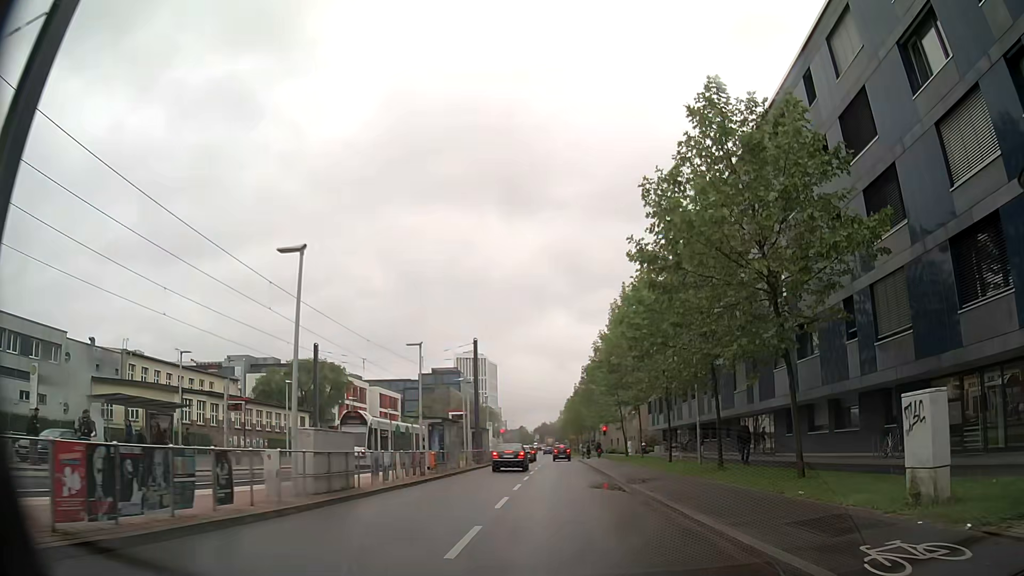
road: secondary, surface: asphalt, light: Day
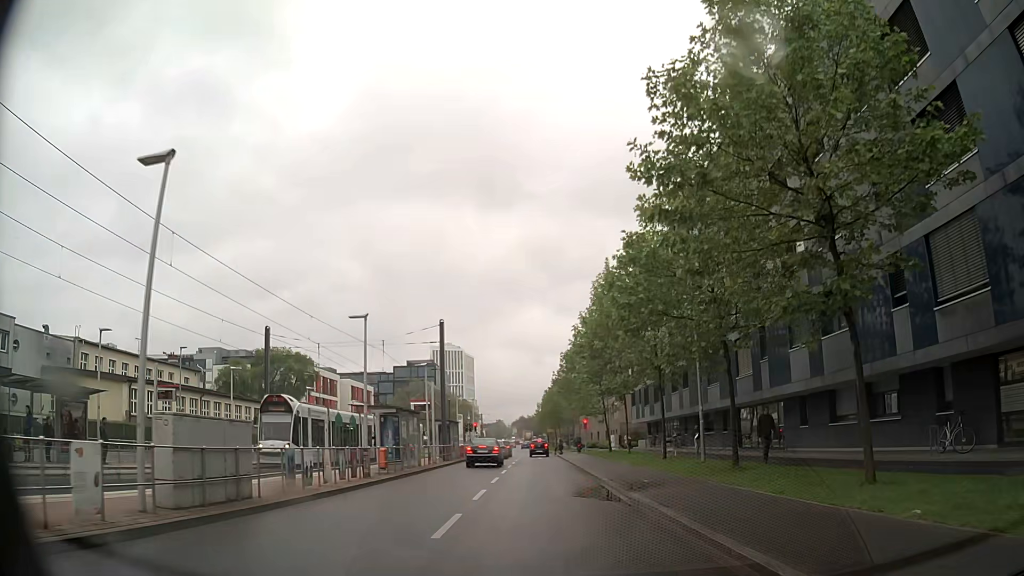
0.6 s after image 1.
(0.0, +5.0) m; +1°
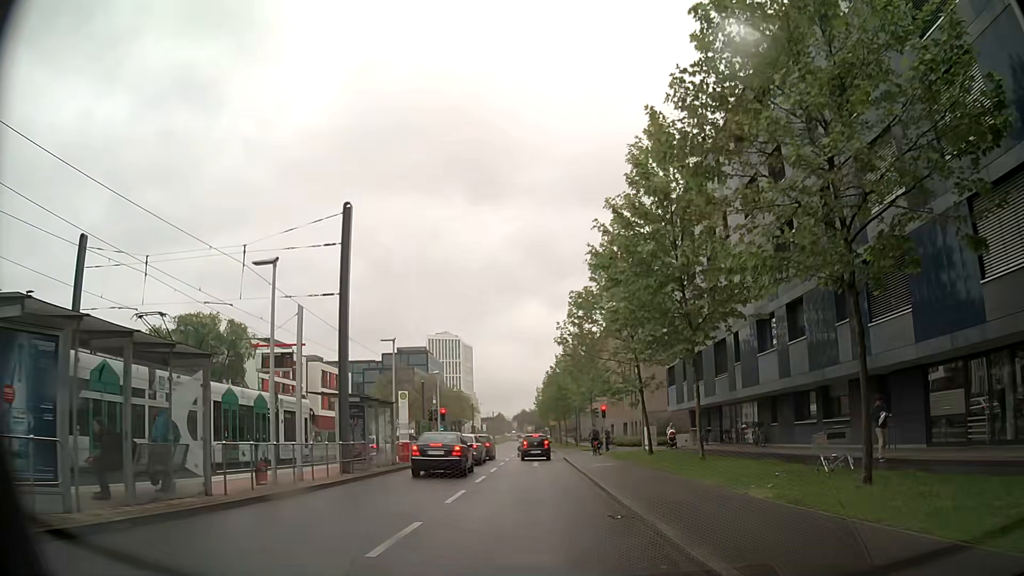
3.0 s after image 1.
(+0.1, +19.8) m; +1°
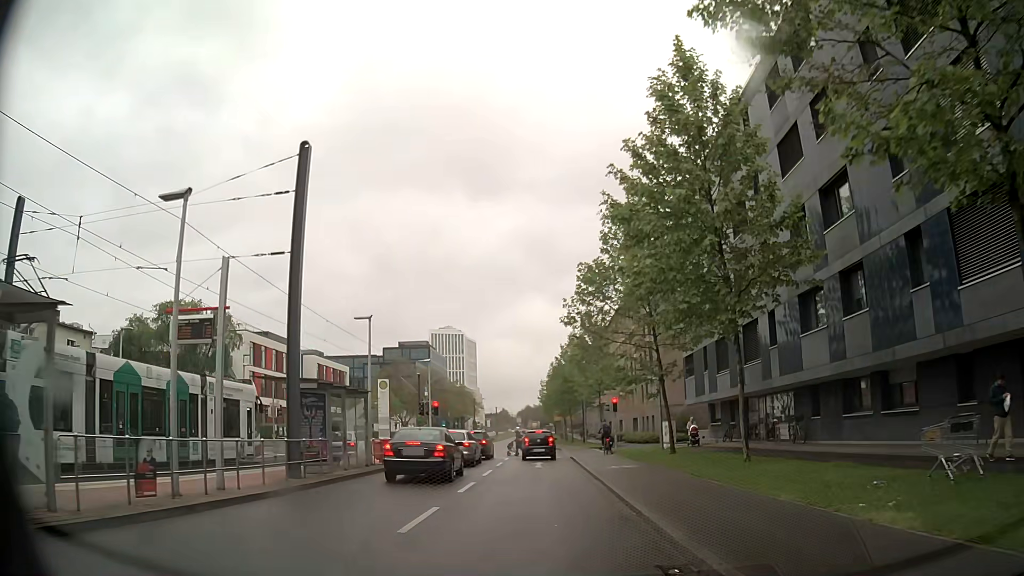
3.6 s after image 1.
(0.0, +4.5) m; -1°
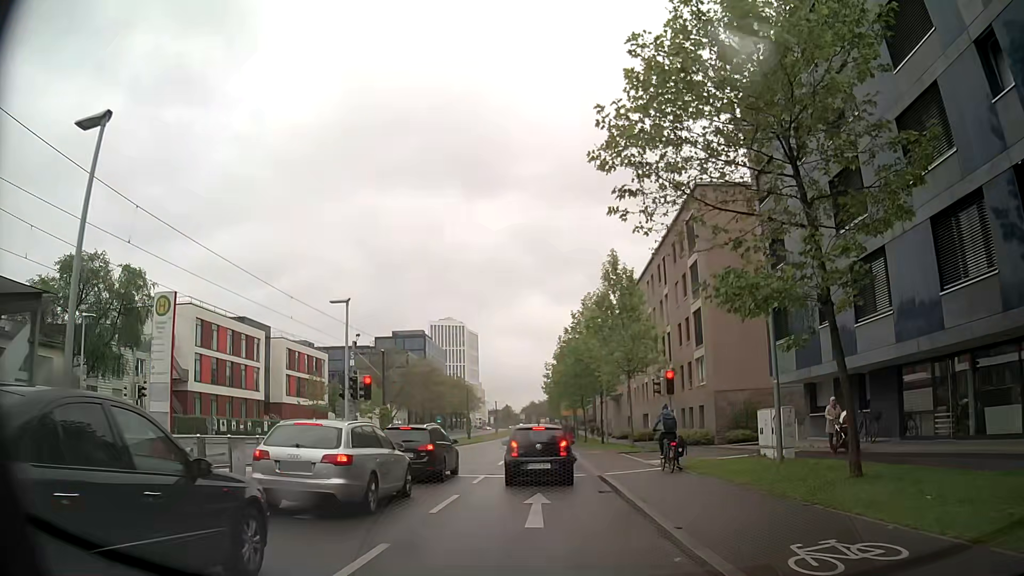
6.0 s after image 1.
(-0.1, +15.9) m; +1°
